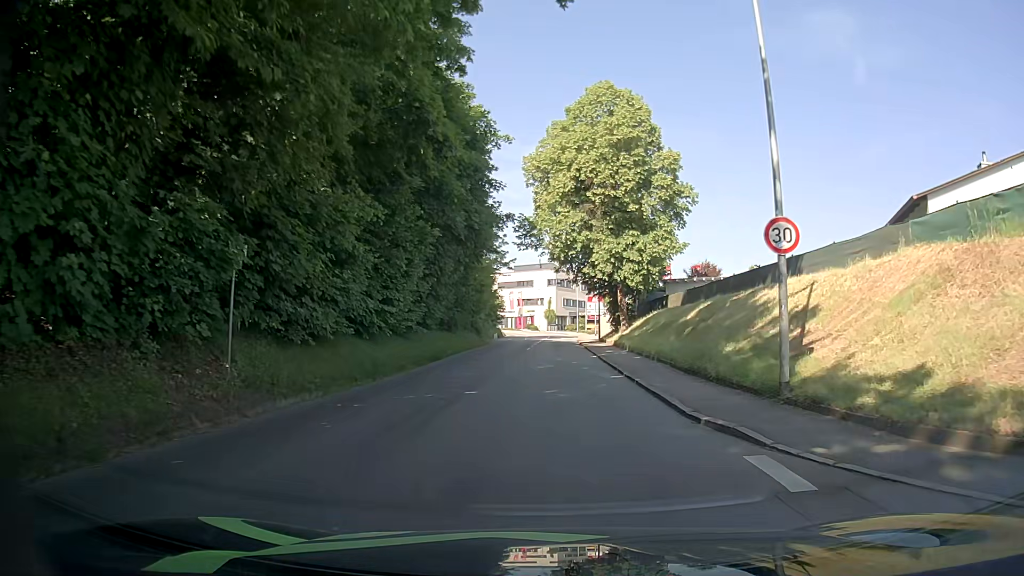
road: tertiary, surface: asphalt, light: Day
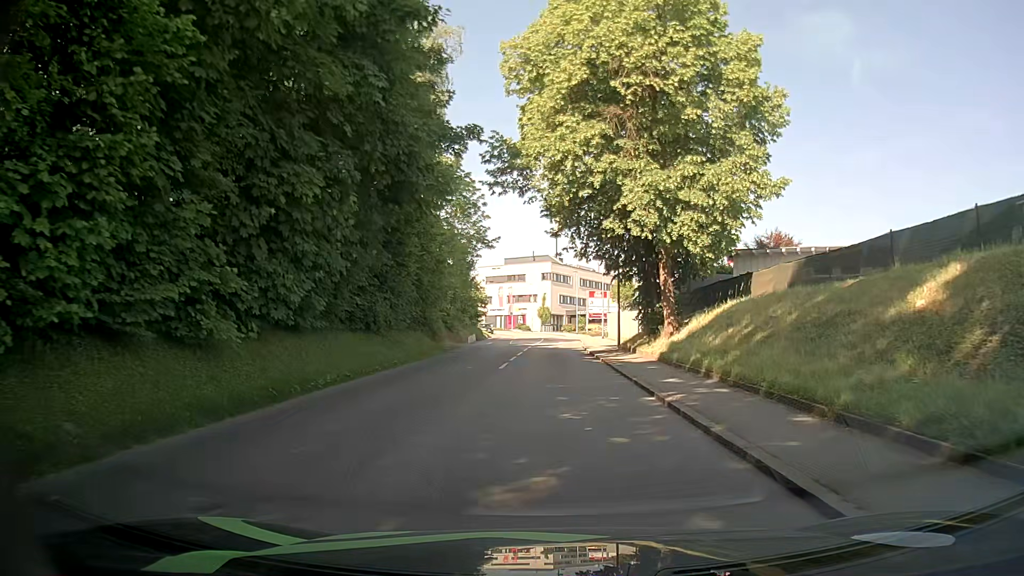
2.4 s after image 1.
(-0.1, +17.3) m; 0°
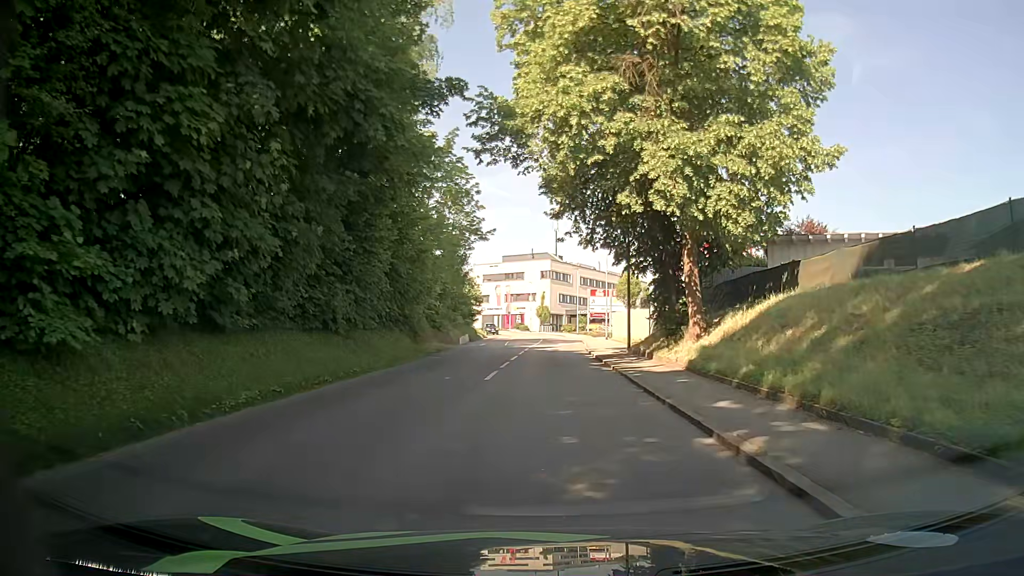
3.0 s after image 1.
(0.0, +4.4) m; +1°
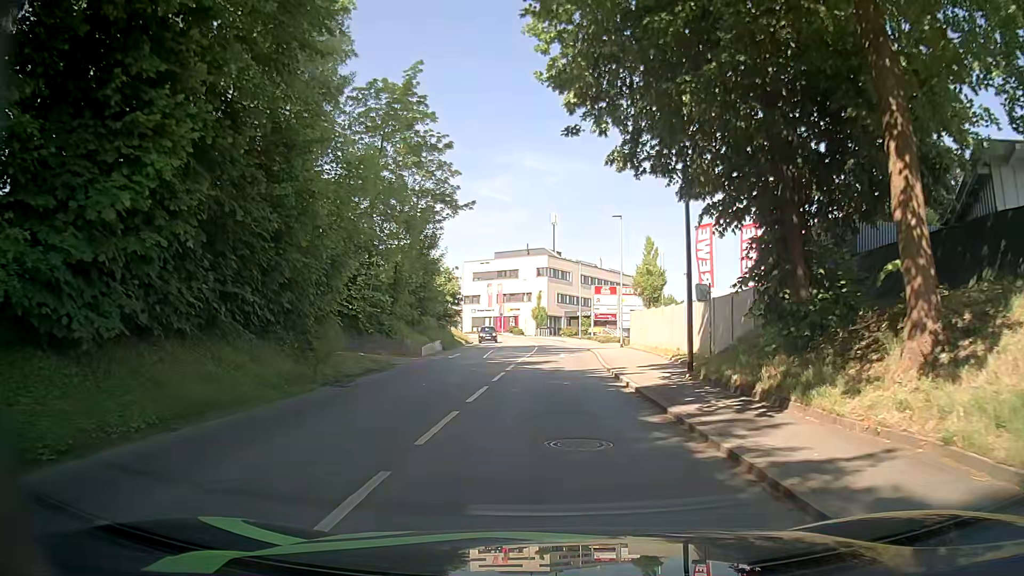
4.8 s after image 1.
(0.0, +12.8) m; 0°
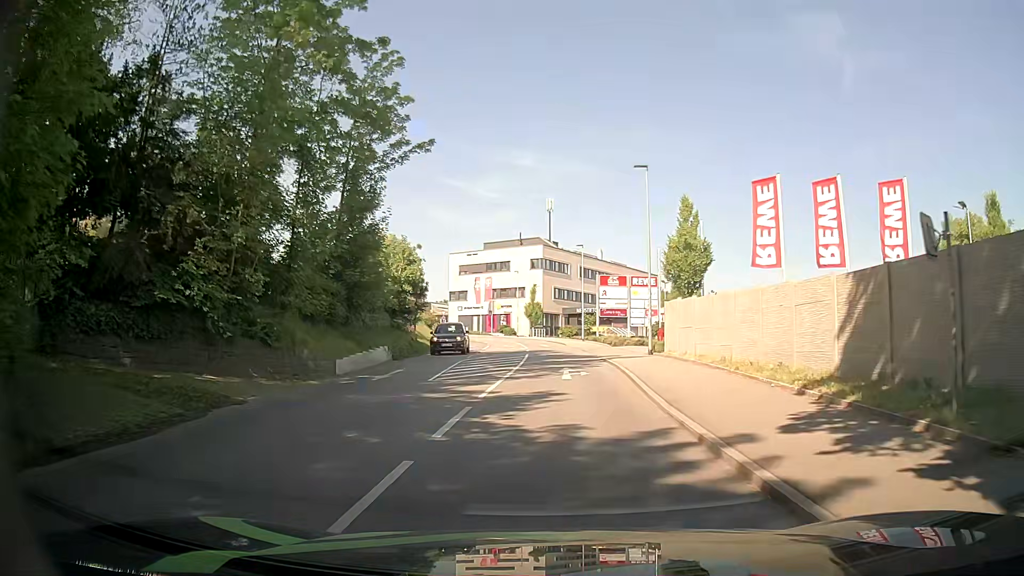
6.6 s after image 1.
(+0.1, +13.0) m; +1°
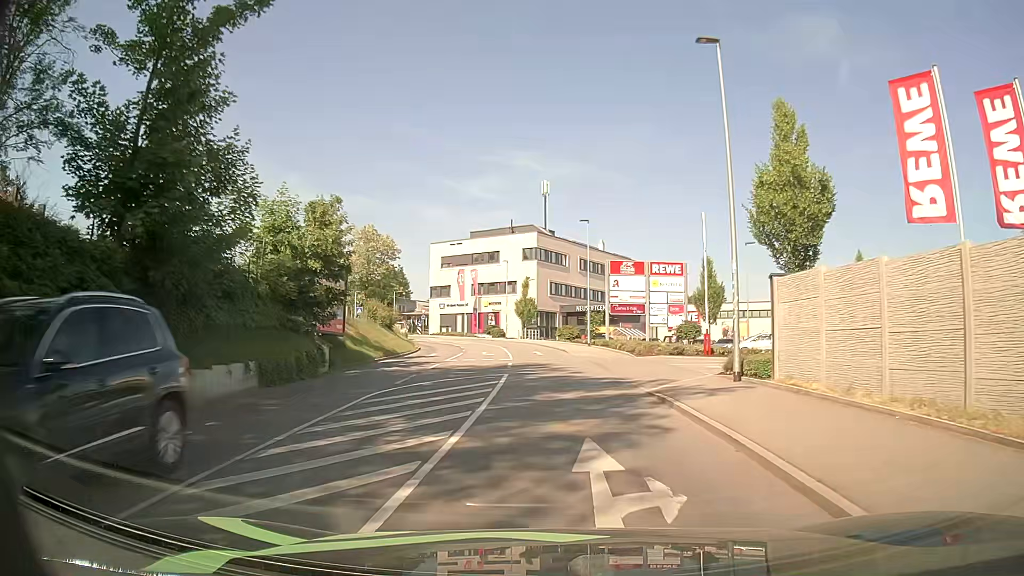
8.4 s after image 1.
(0.0, +13.8) m; 0°
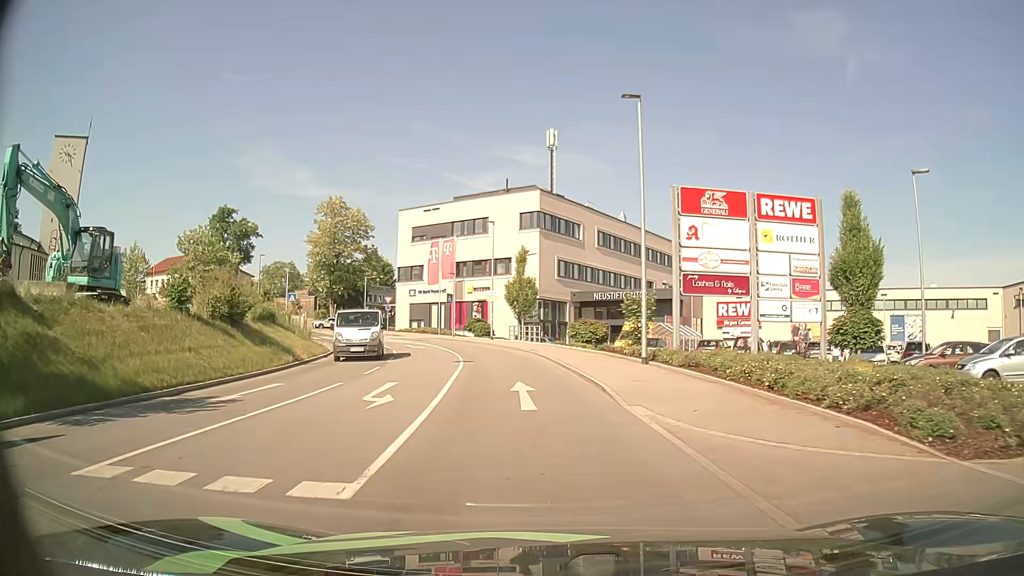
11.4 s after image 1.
(+0.1, +23.7) m; -1°
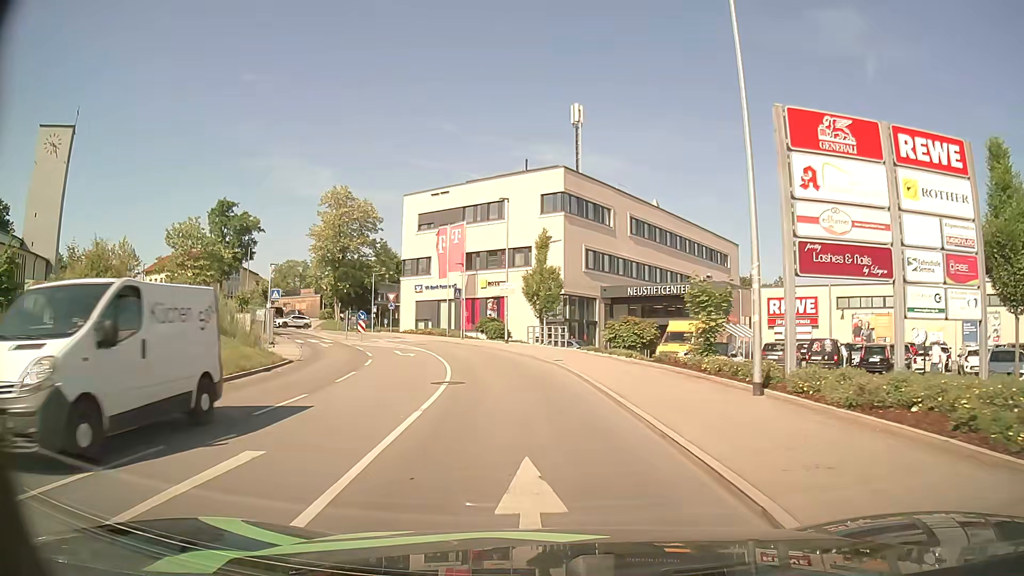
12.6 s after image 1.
(-0.1, +8.8) m; -2°
